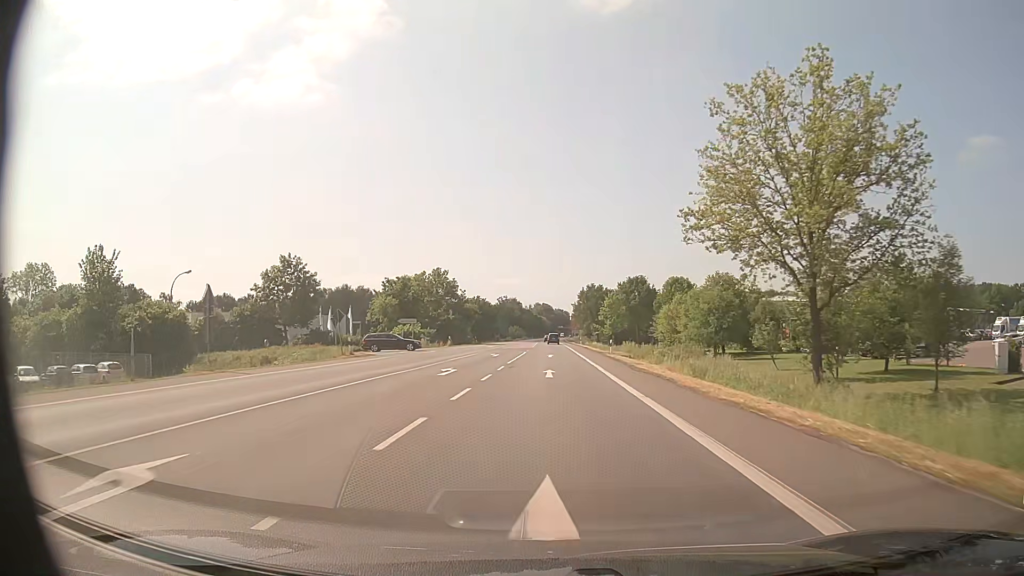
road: primary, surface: asphalt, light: Day
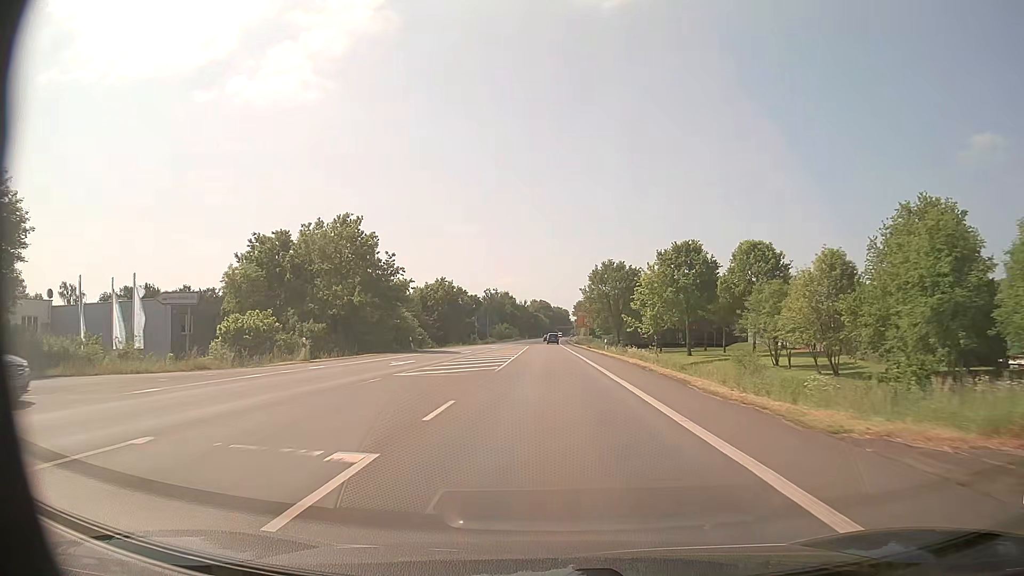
(+0.2, +45.3) m; 0°
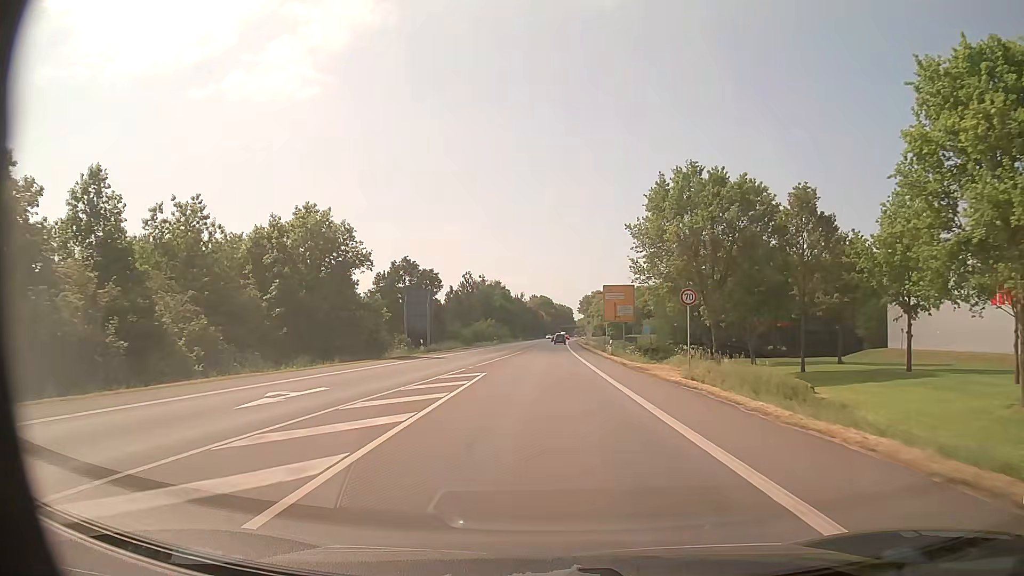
(-0.1, +56.6) m; 0°
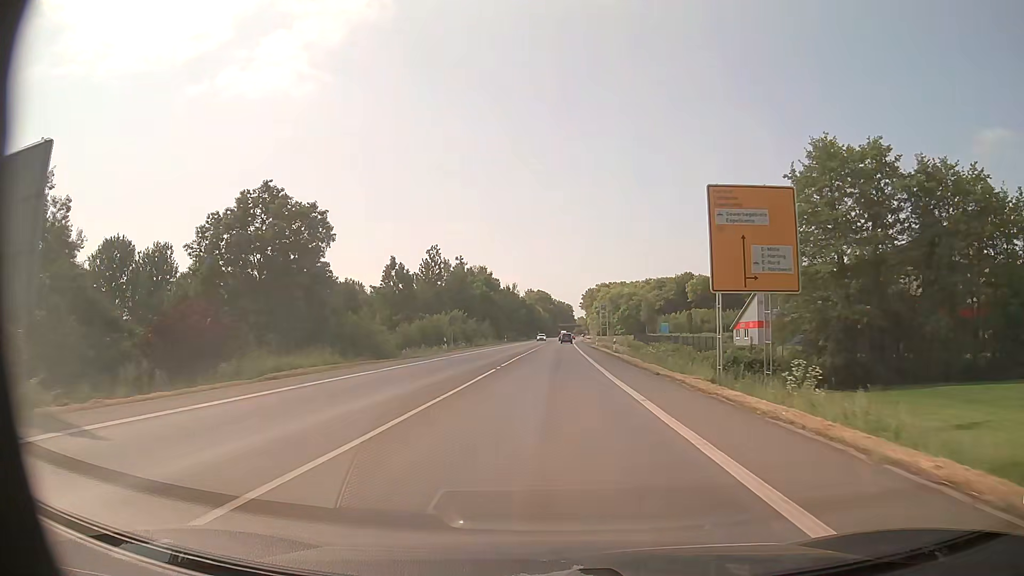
(+0.1, +45.3) m; 0°
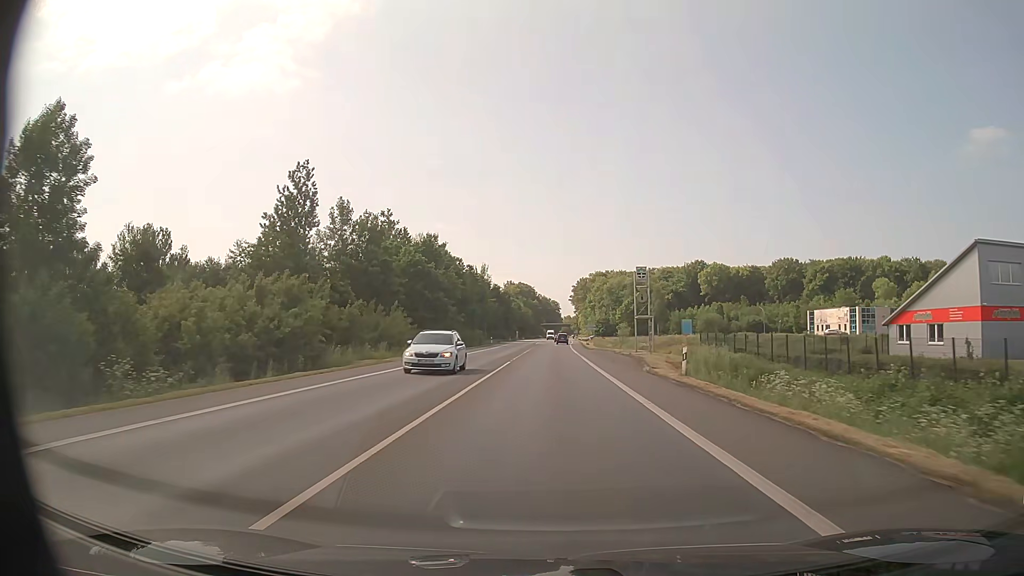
(+0.8, +56.6) m; +1°
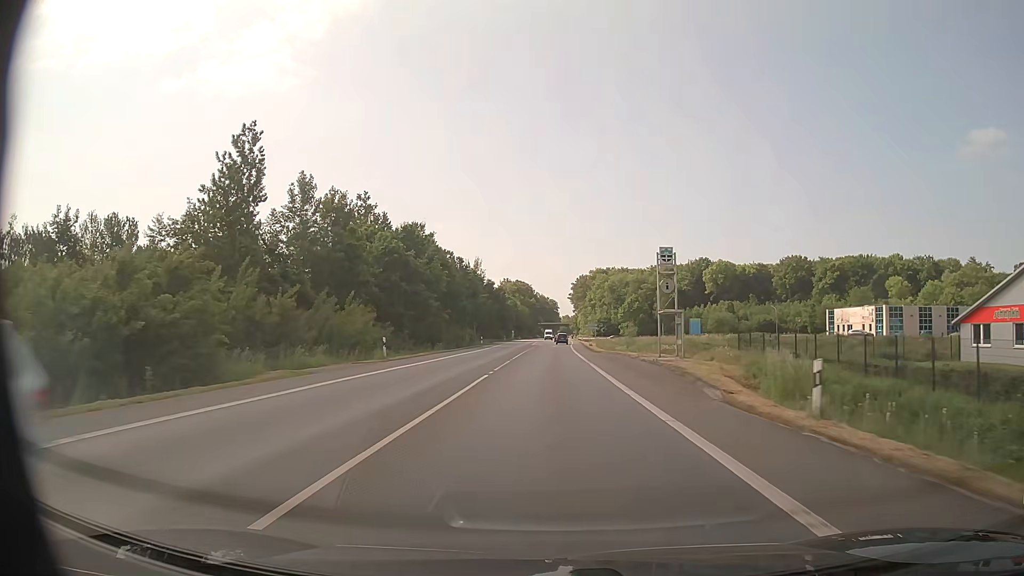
(0.0, +11.3) m; 0°
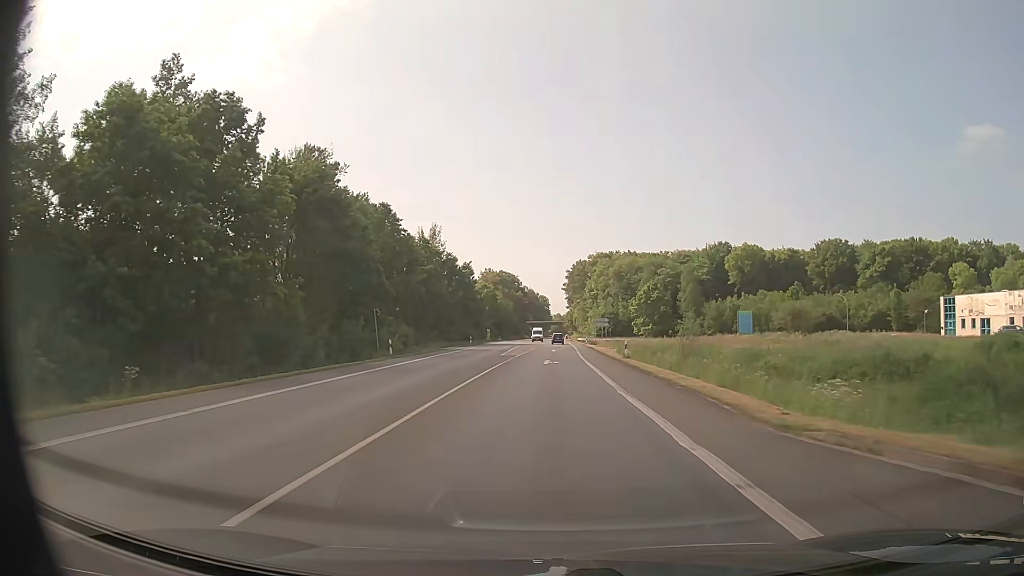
(+0.3, +45.3) m; +1°
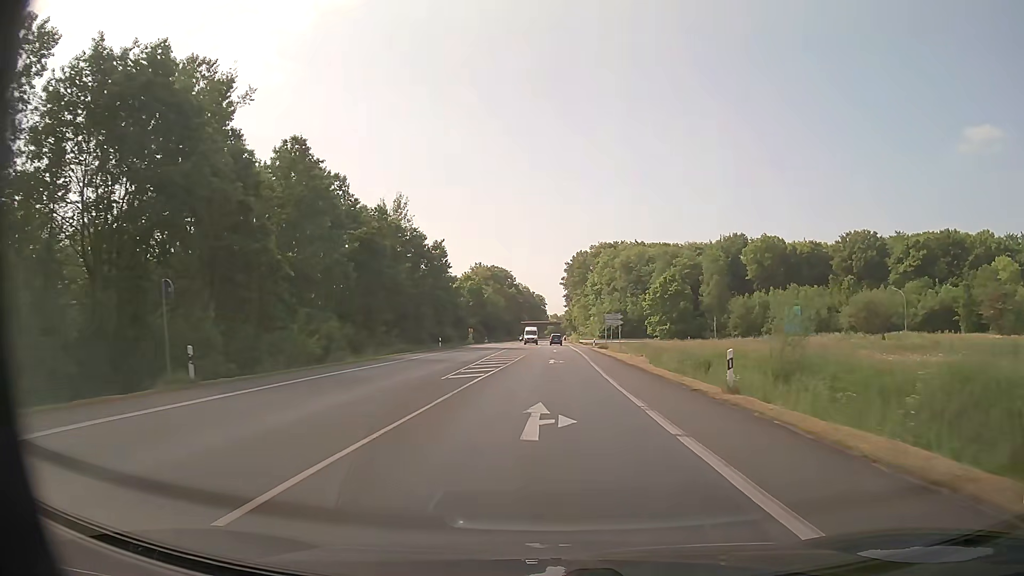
(0.0, +22.7) m; 0°
(0, +10) (0, +20) (0, +30) (+1, +40) (+1, +50) (+1, +60) (+1, +70) (+1, +80) (+1, +90) (+1, +100) m
